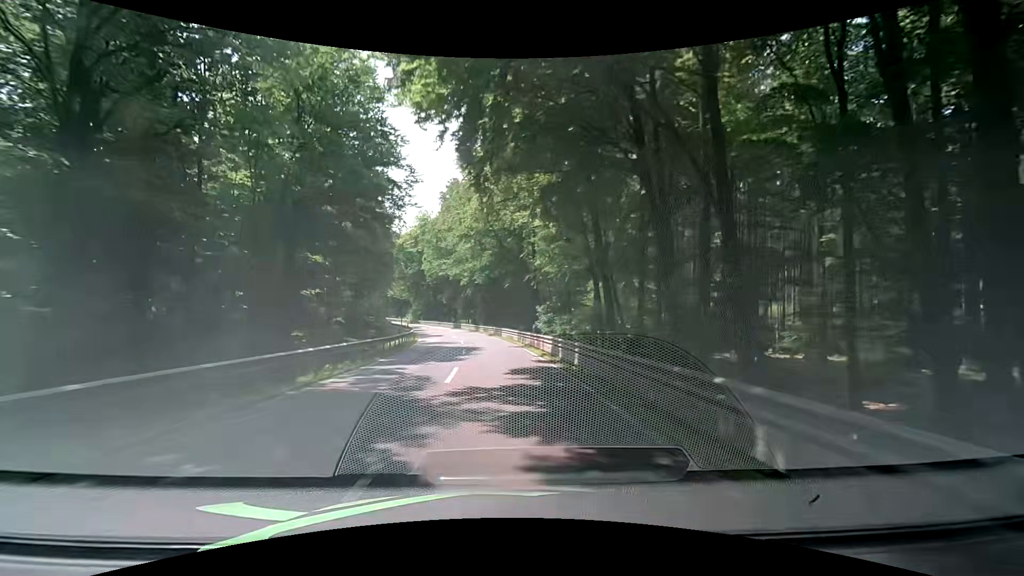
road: secondary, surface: asphalt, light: Day
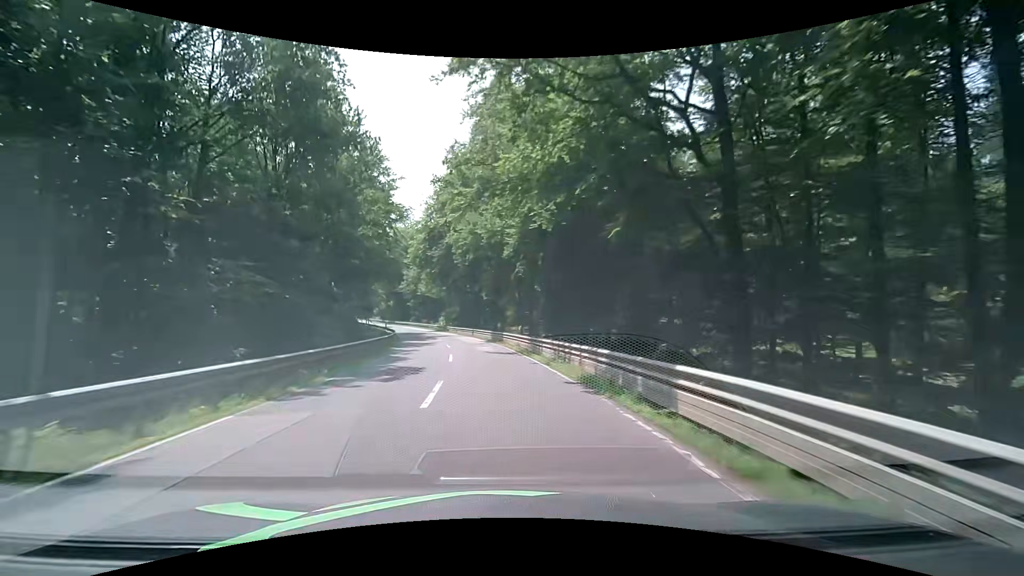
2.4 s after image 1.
(-1.4, +36.1) m; -6°
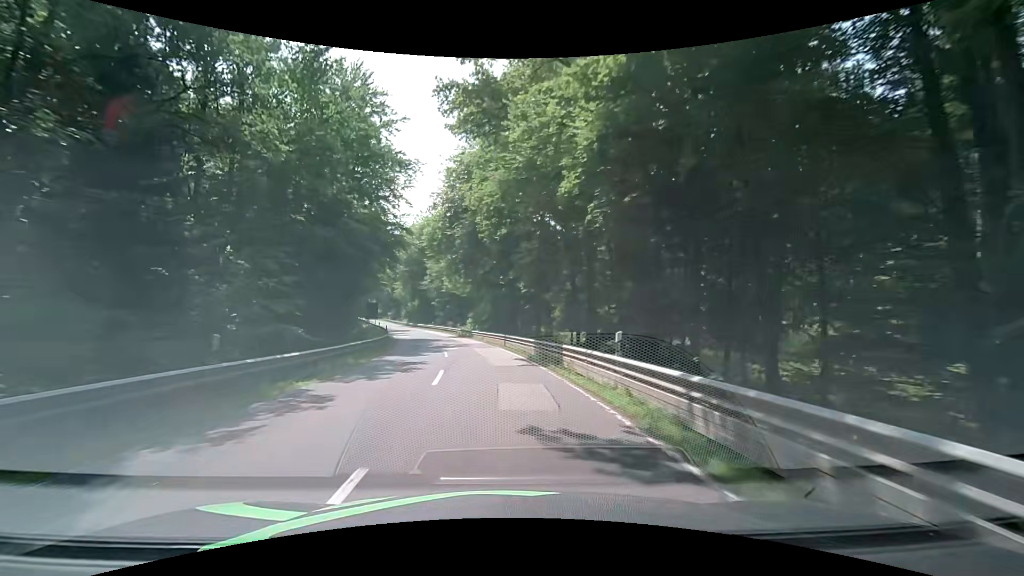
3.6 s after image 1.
(-0.5, +18.4) m; -4°
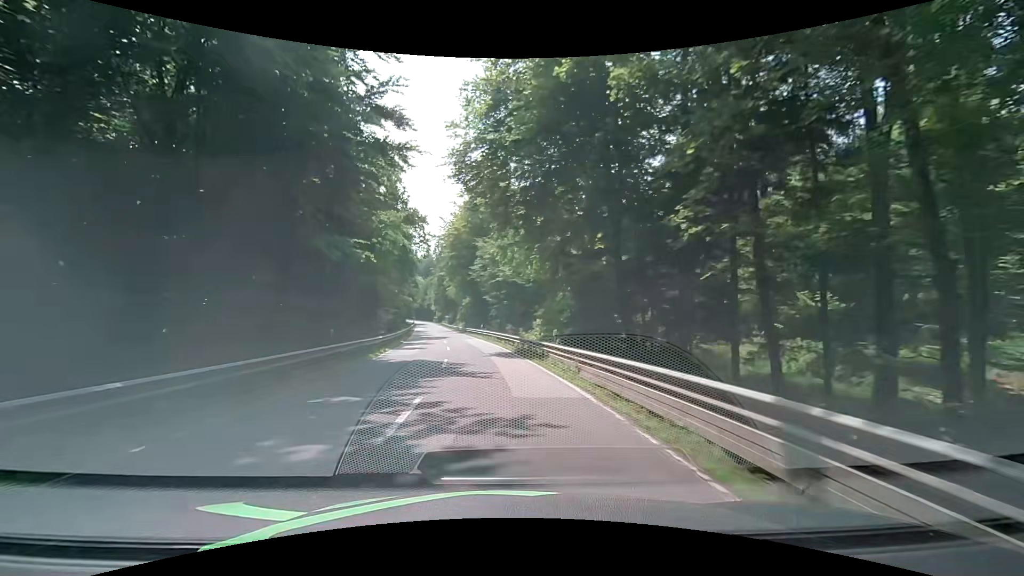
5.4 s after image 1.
(-1.7, +27.8) m; -6°
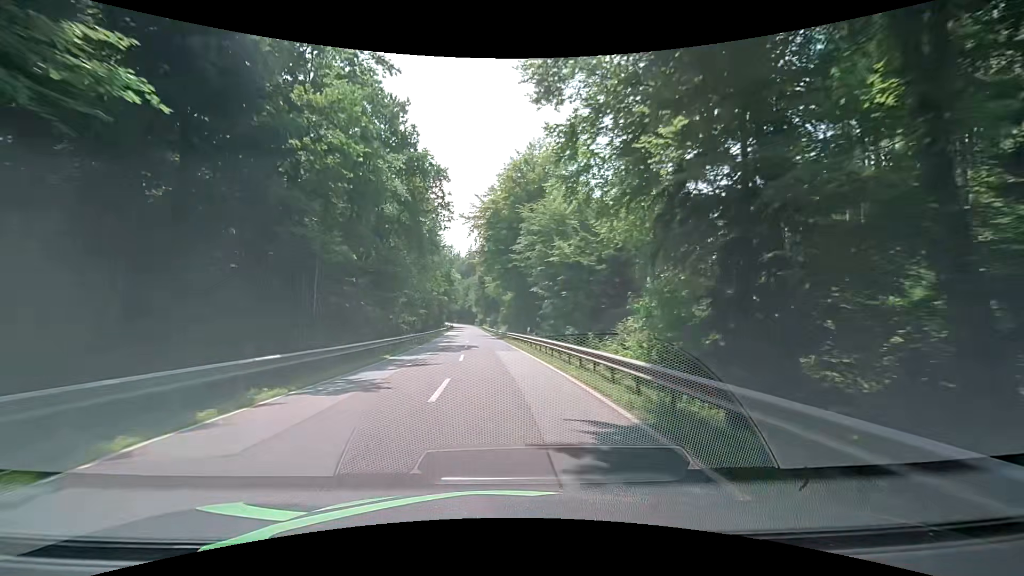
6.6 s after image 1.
(-1.2, +18.7) m; -6°
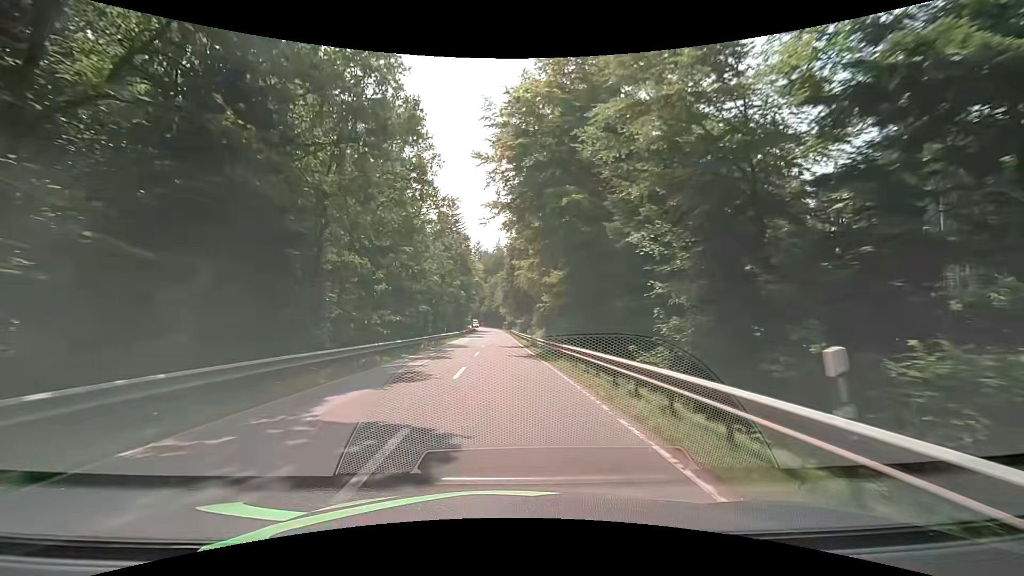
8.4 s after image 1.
(-1.1, +28.1) m; -4°
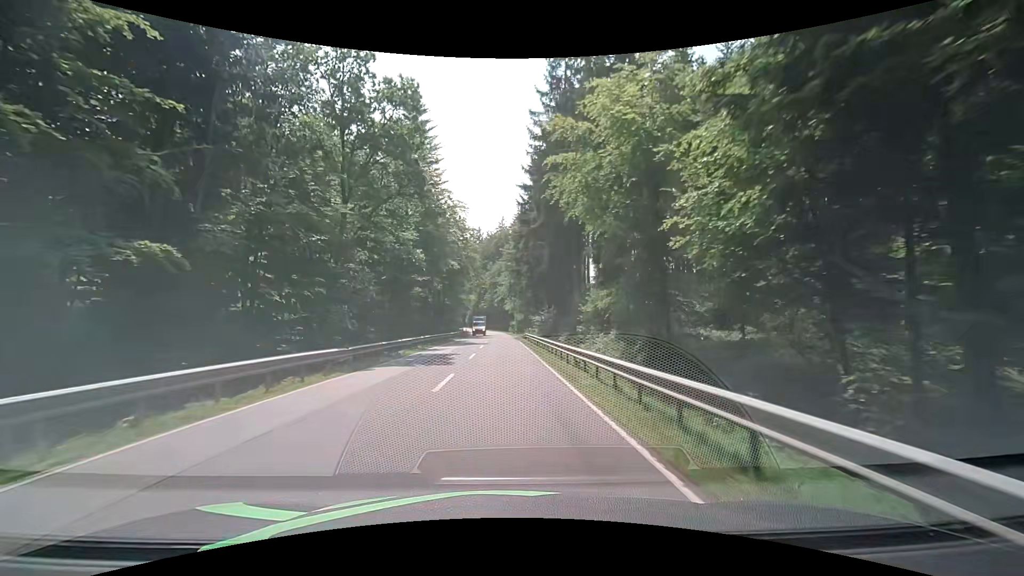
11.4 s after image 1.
(-0.3, +47.2) m; -1°
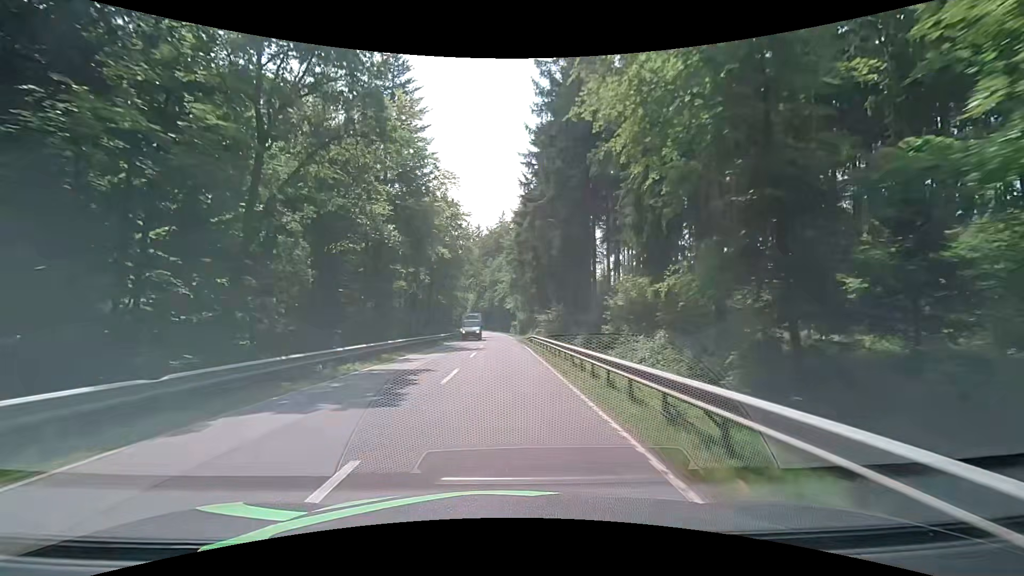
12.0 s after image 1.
(0.0, +9.5) m; 0°
(0, +10) (0, +20) (0, +30) (0, +40) (0, +50) (0, +60) (0, +70) (-1, +80) (-1, +90) (-2, +100) m
